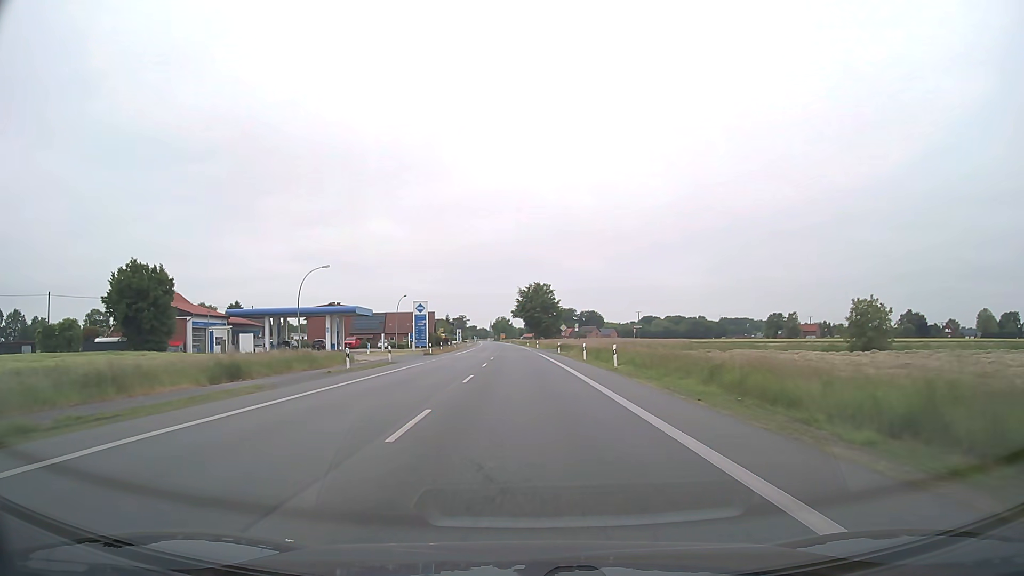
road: primary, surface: asphalt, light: Day
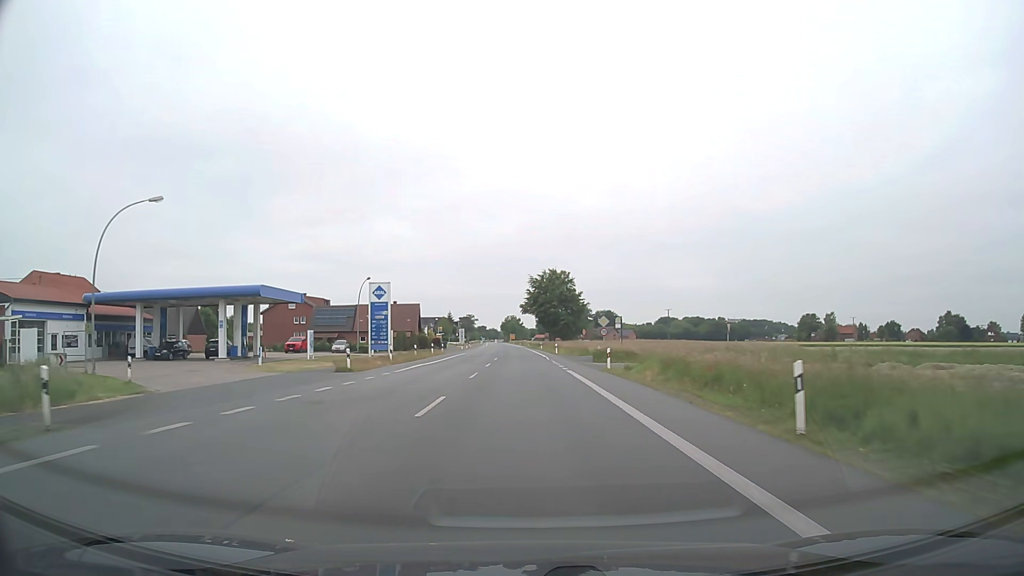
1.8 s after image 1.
(-0.3, +32.9) m; -1°
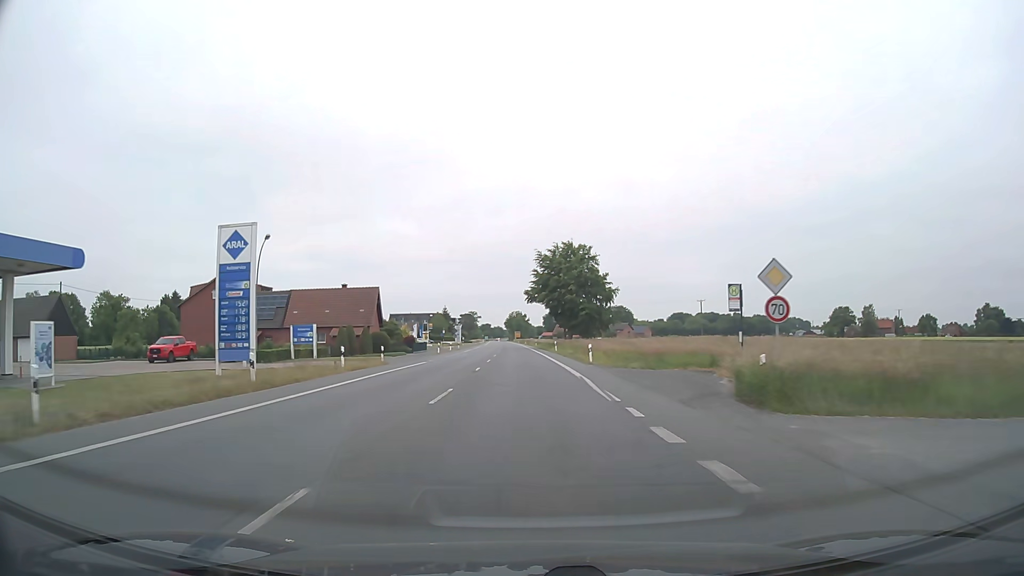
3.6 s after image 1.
(-0.1, +33.1) m; 0°
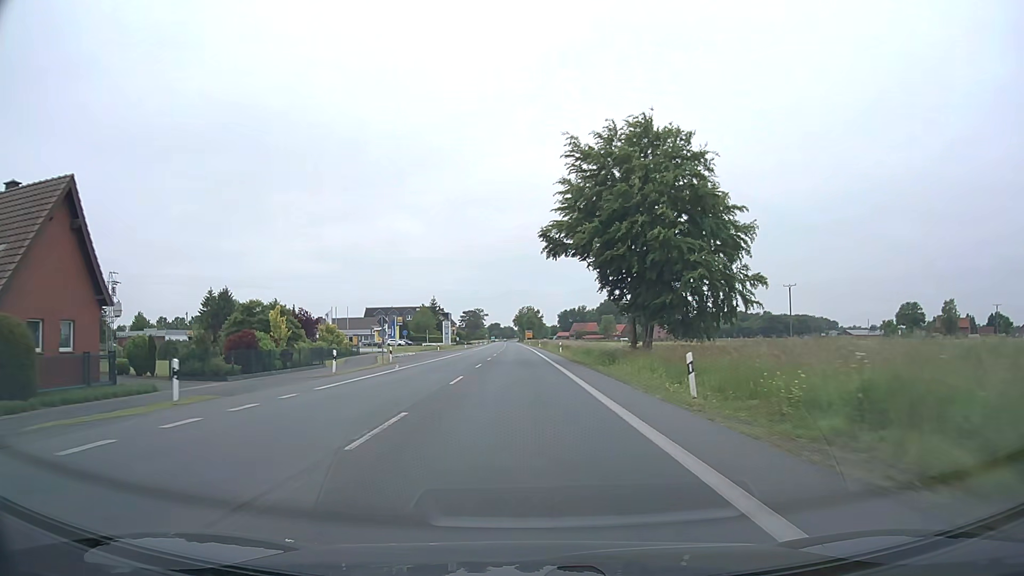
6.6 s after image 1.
(-0.5, +54.4) m; -1°
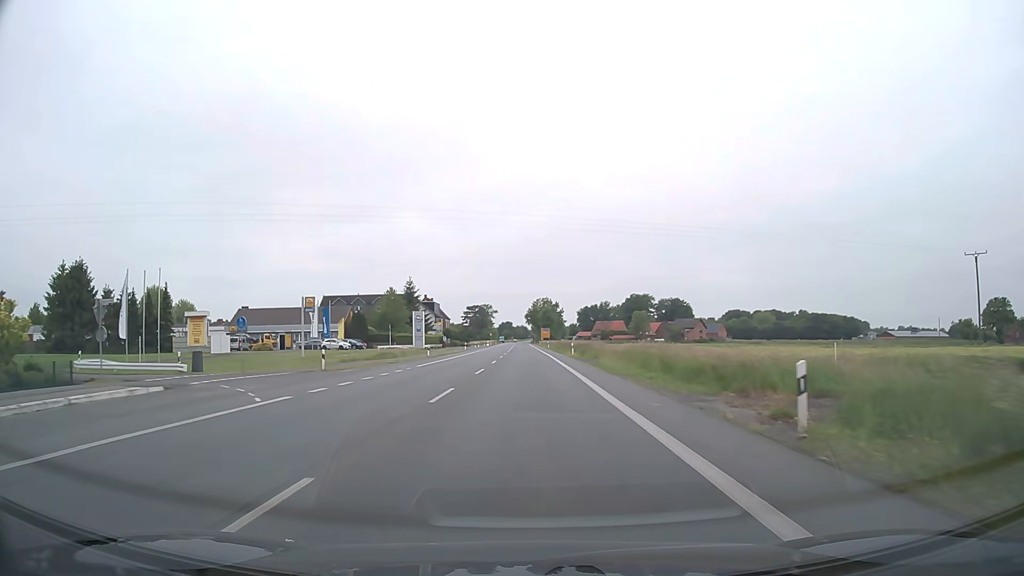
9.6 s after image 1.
(-0.6, +53.9) m; -1°
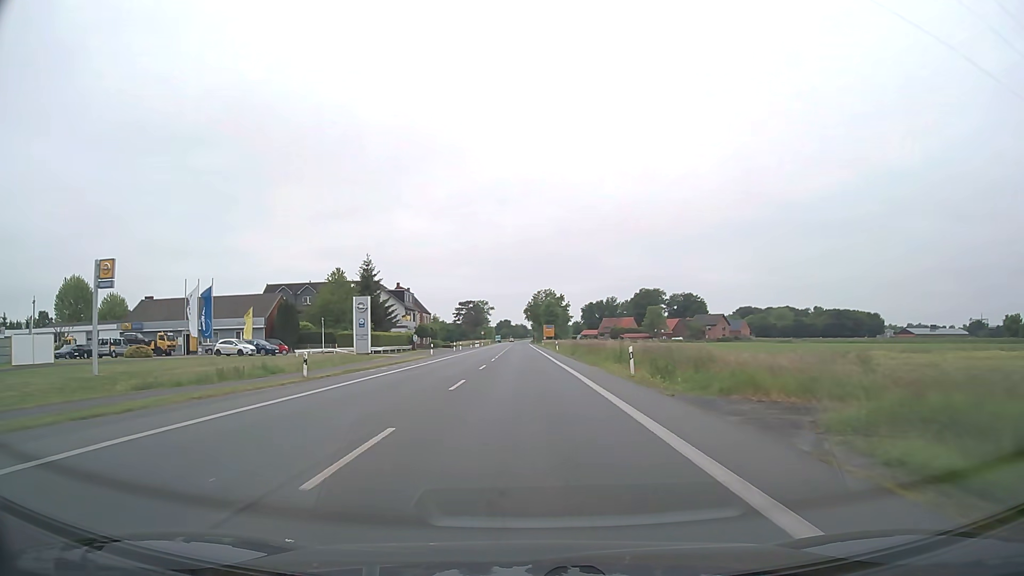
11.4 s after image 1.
(0.0, +32.2) m; 0°
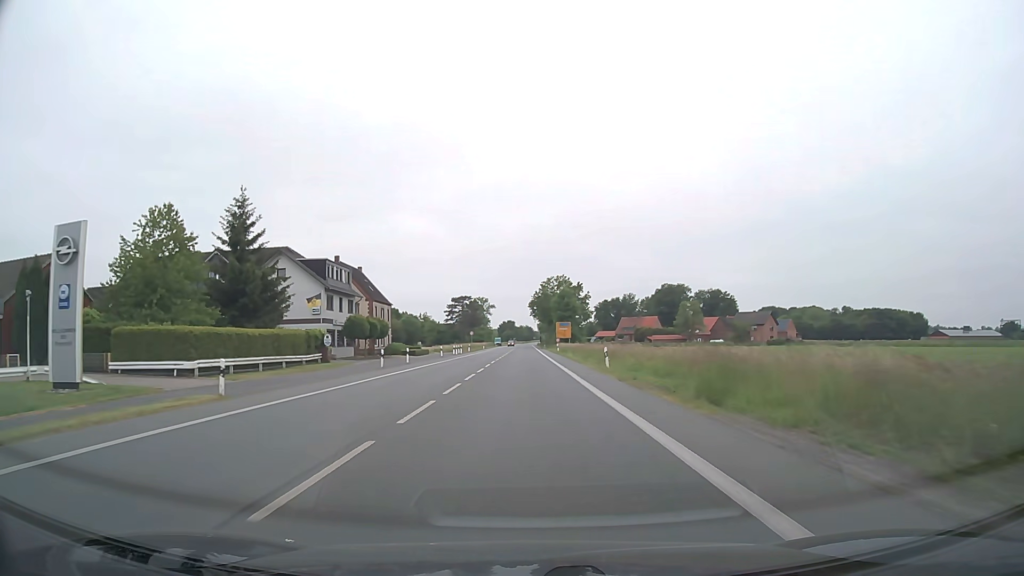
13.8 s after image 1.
(-0.2, +43.0) m; 0°
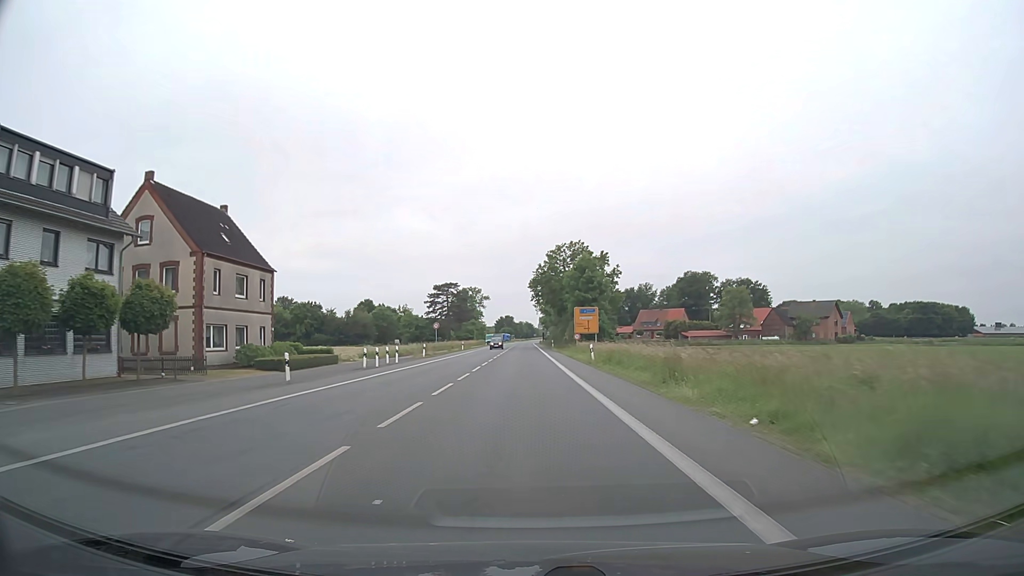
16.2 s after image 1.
(0.0, +43.0) m; 0°
(0, +10) (0, +20) (0, +30) (0, +40) (0, +50) (0, +60) (0, +70) (-1, +80) (-1, +90) (-1, +100) m
